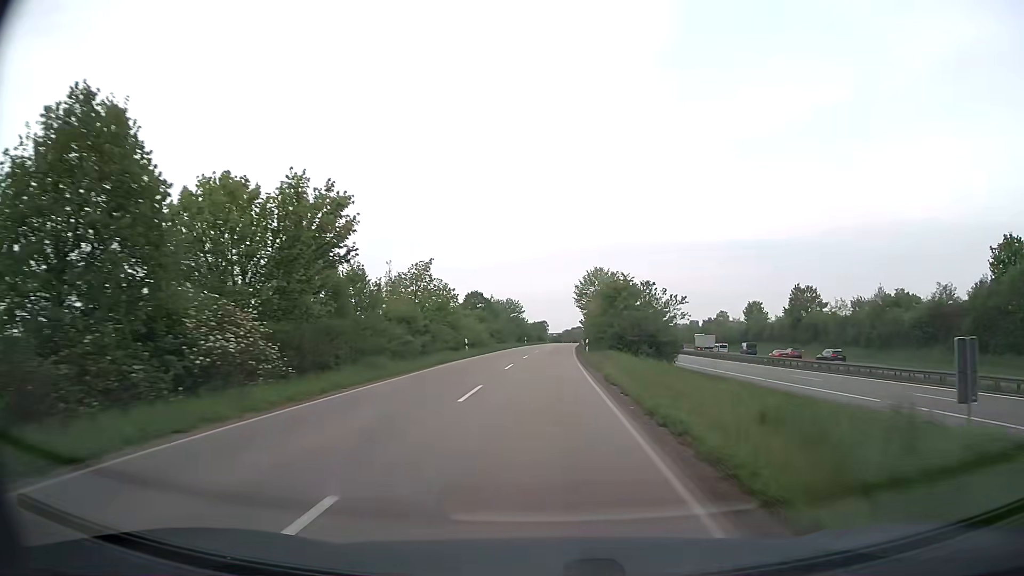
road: secondary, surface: asphalt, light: Day
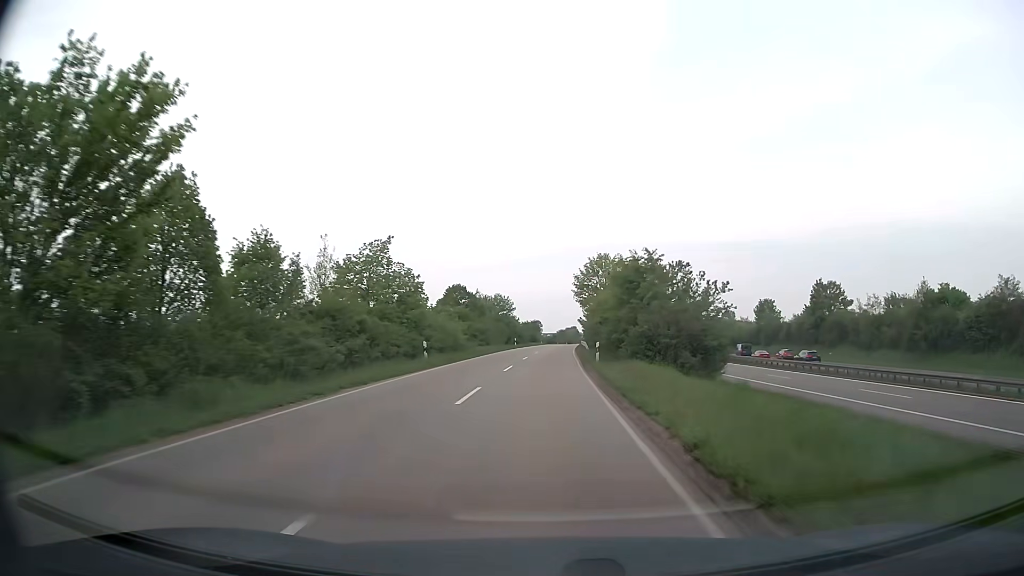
(+0.1, +12.6) m; 0°
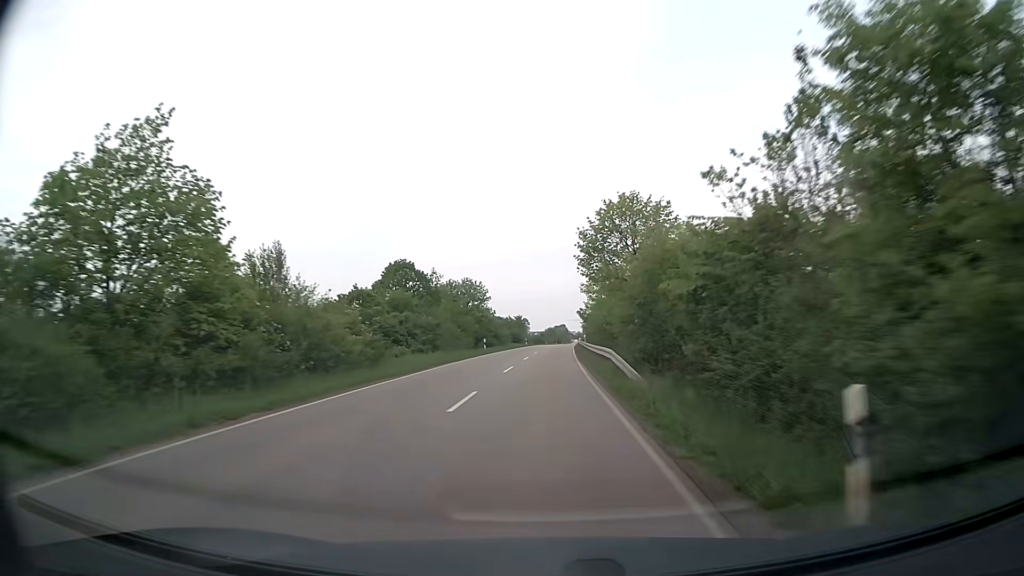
(+0.3, +25.2) m; +1°
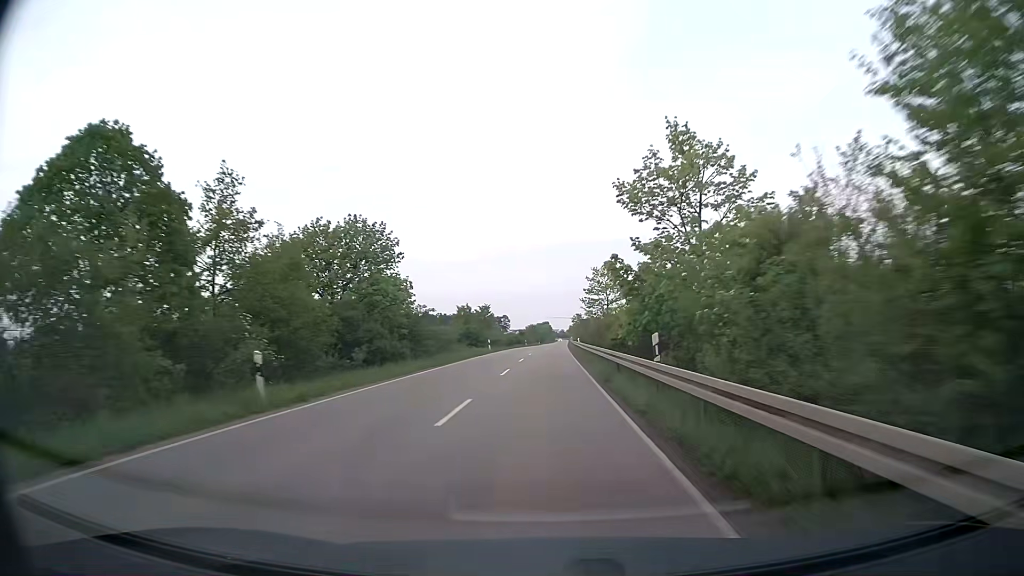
(+0.5, +37.9) m; +2°
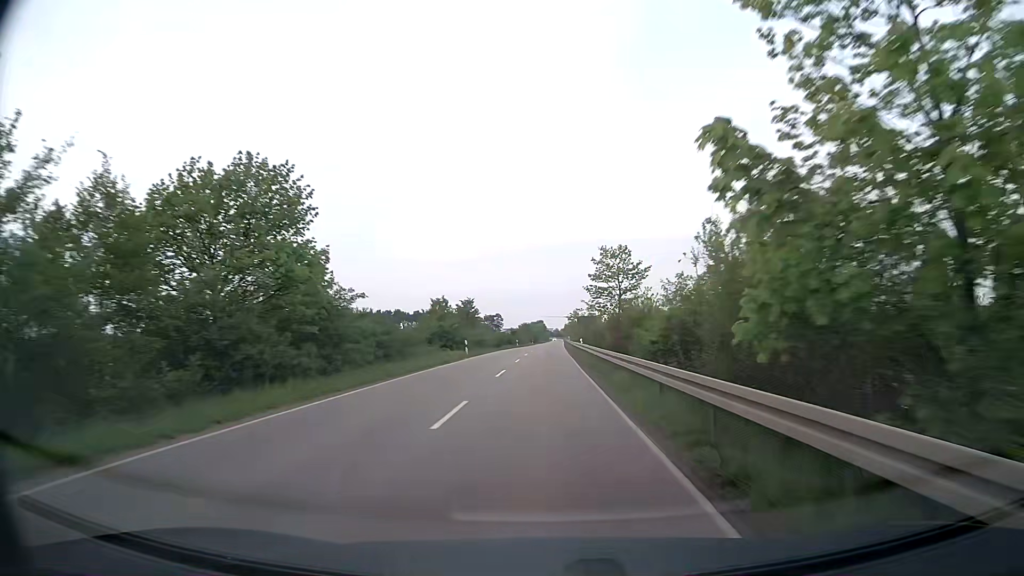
(0.0, +12.7) m; 0°
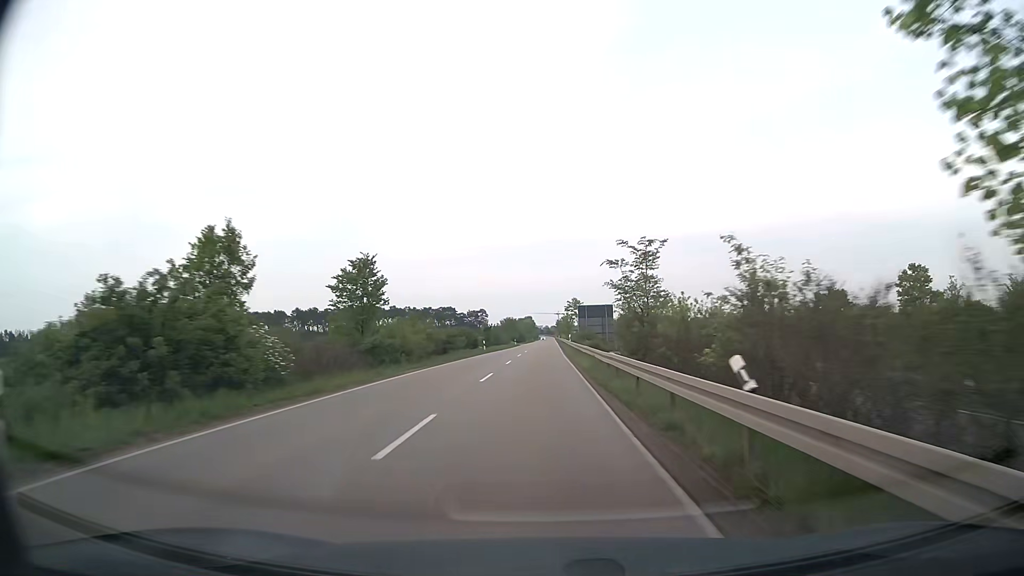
(+0.3, +38.3) m; +1°
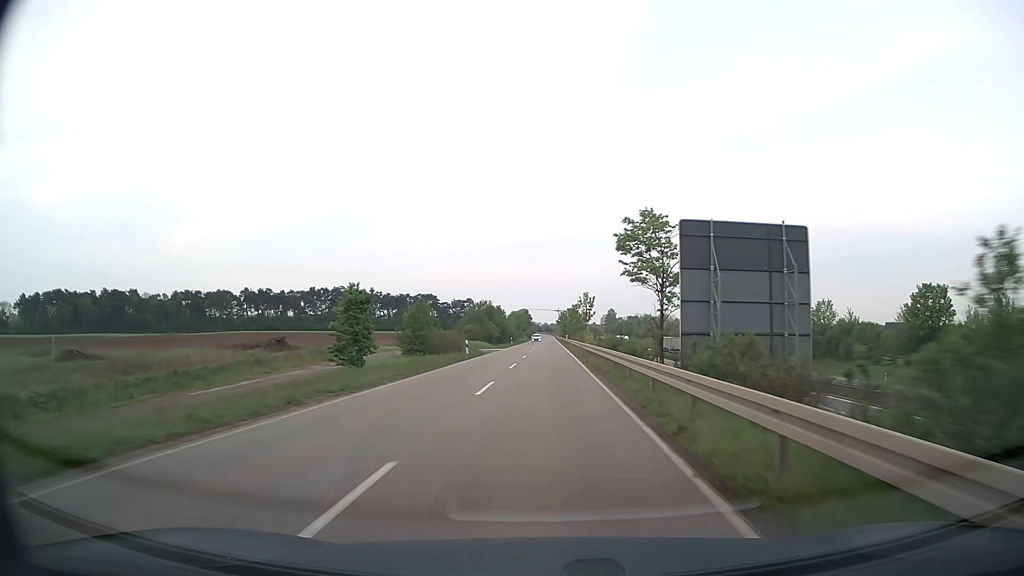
(0.0, +64.6) m; 0°
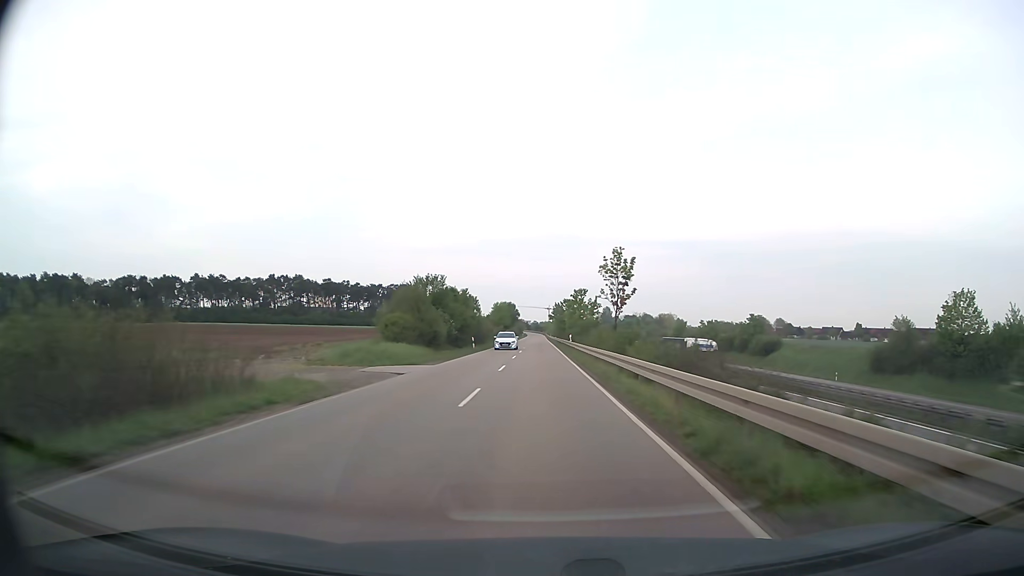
(+0.3, +39.1) m; +1°
(0, +10) (0, +20) (0, +30) (0, +40) (0, +50) (0, +60) (0, +70) (0, +80) (0, +90) (0, +100) m
